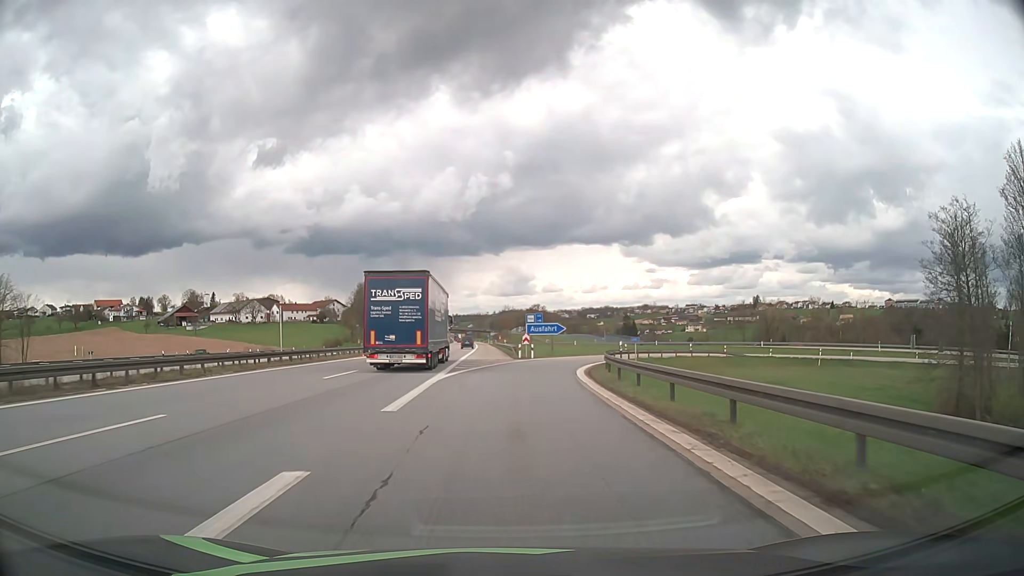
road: motorway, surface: asphalt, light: Day
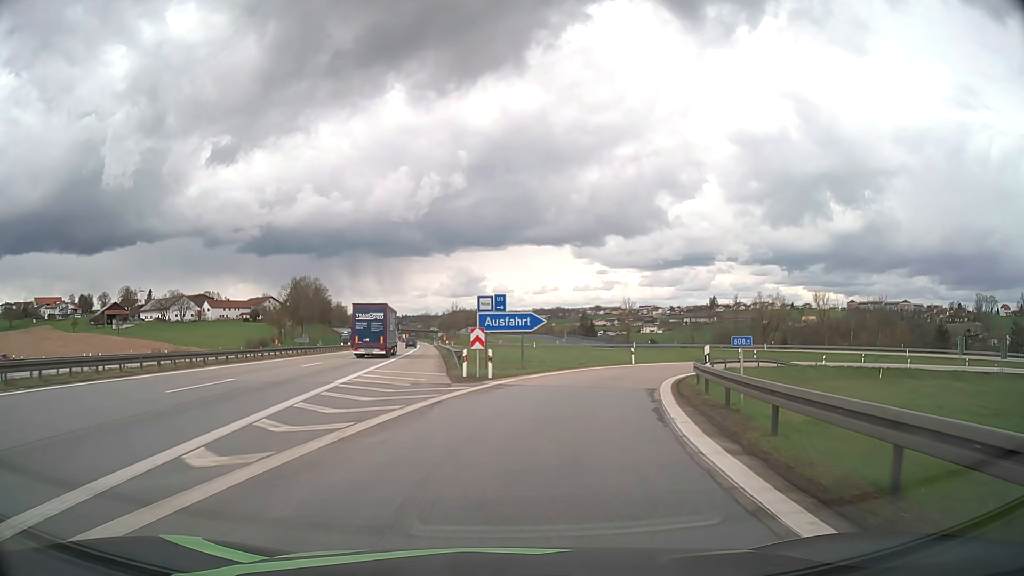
(+0.5, +24.8) m; +4°
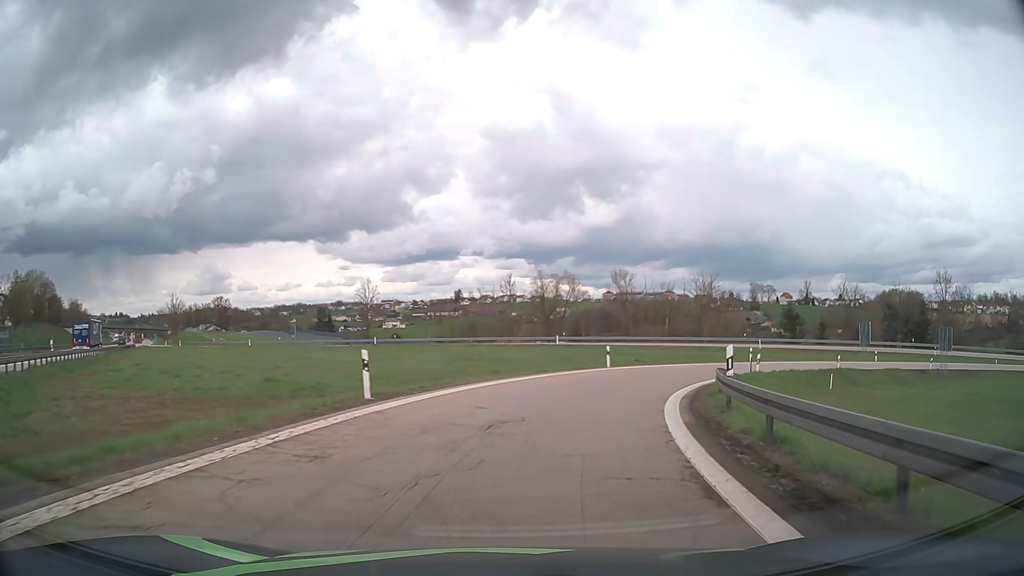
(+5.1, +29.2) m; +22°
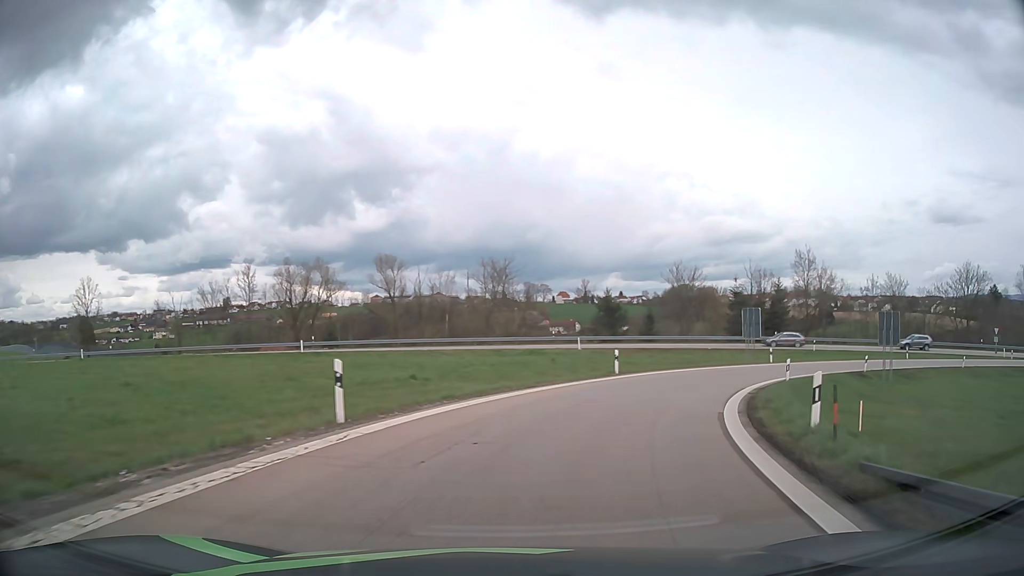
(+3.4, +21.2) m; +19°
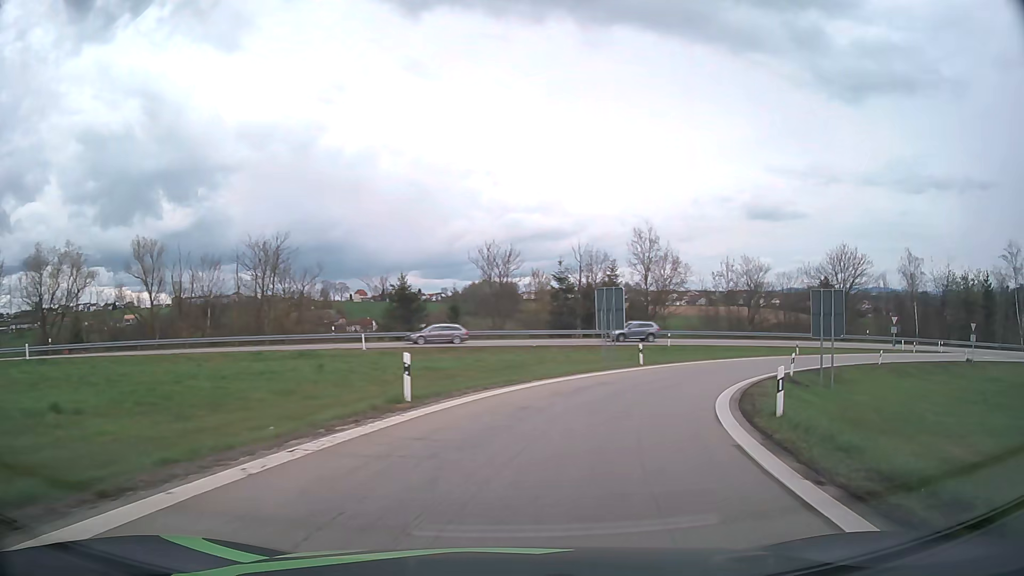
(+2.1, +14.4) m; +17°
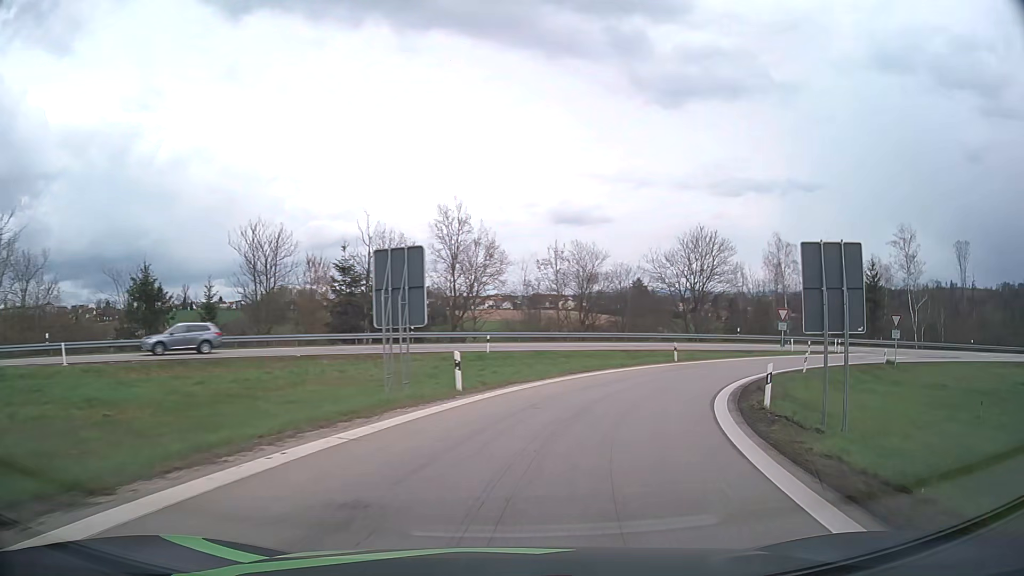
(+2.2, +15.0) m; +17°
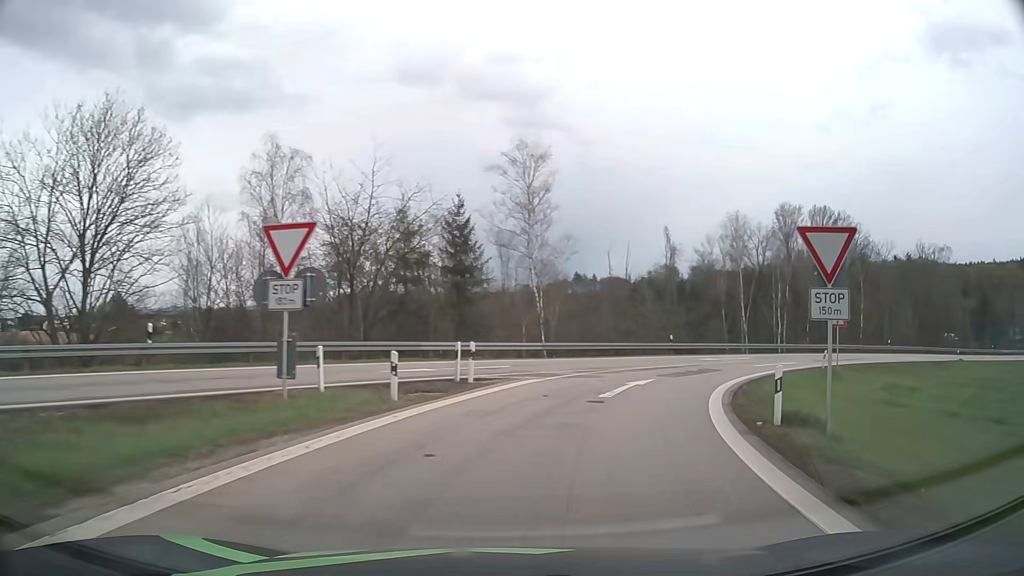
(+14.5, +36.6) m; +43°
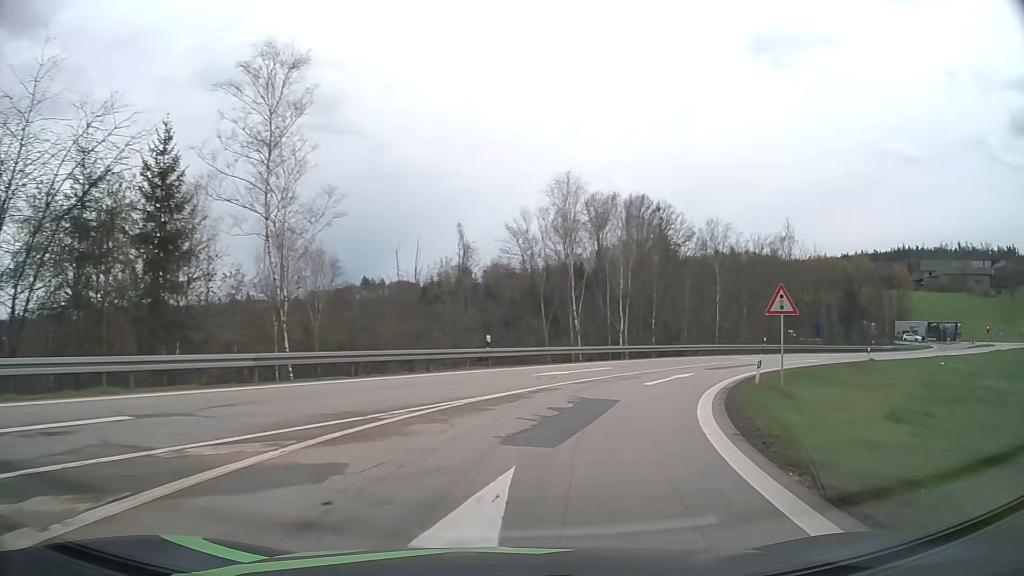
(+2.5, +15.9) m; +18°
(+1, +10) (+4, +20) (+8, +28) (+14, +36) (+21, +44) (+29, +50) (+37, +56) (+45, +62) (+54, +67) (+62, +72) m
